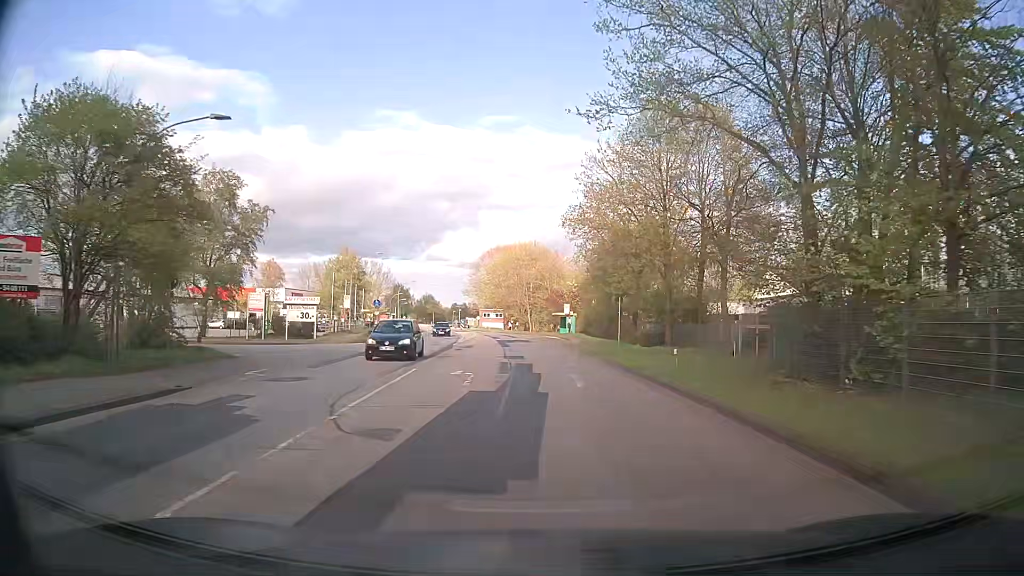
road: secondary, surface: asphalt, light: Day
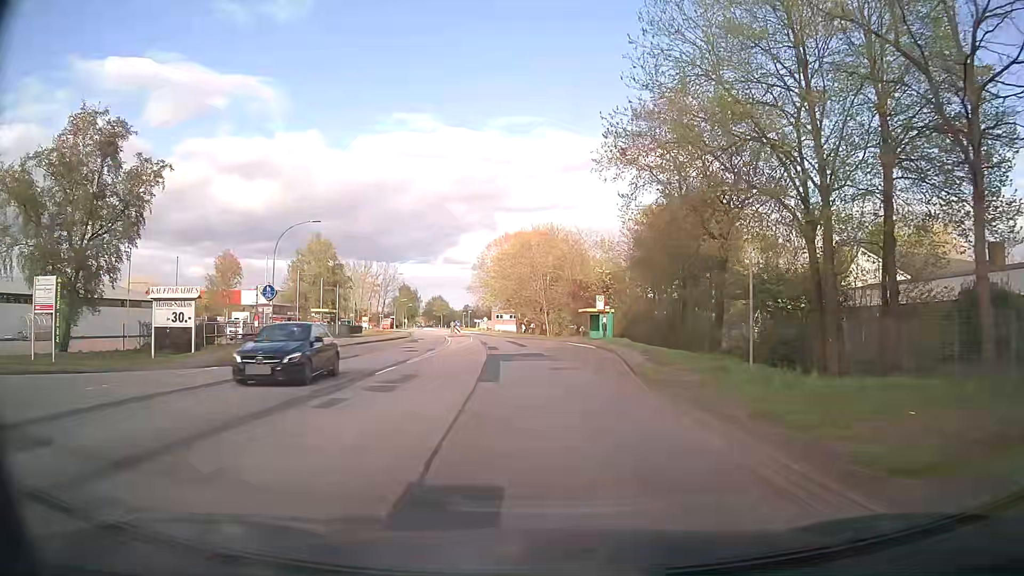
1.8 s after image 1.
(-0.5, +22.8) m; -2°
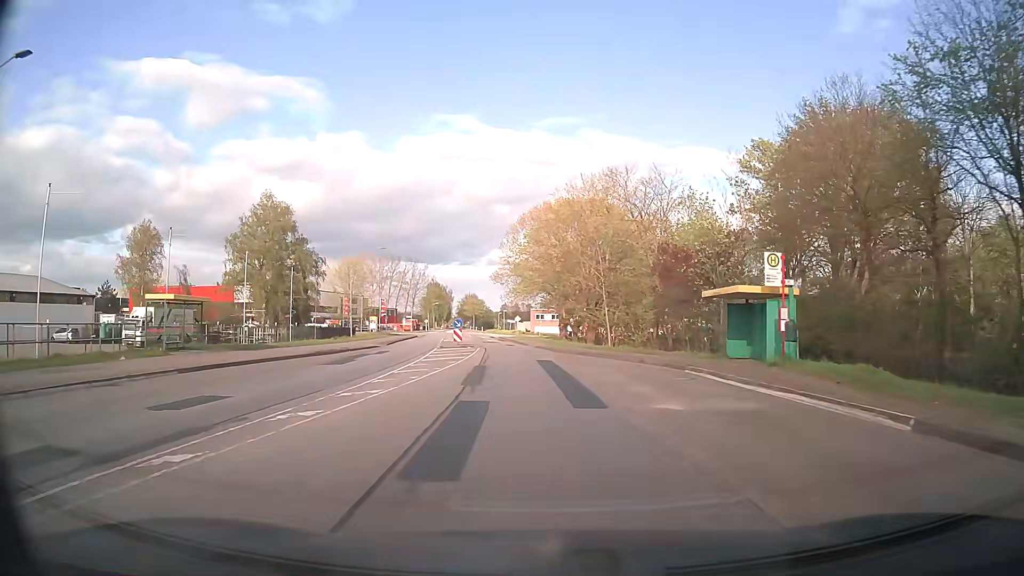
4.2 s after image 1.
(-1.1, +30.4) m; -4°
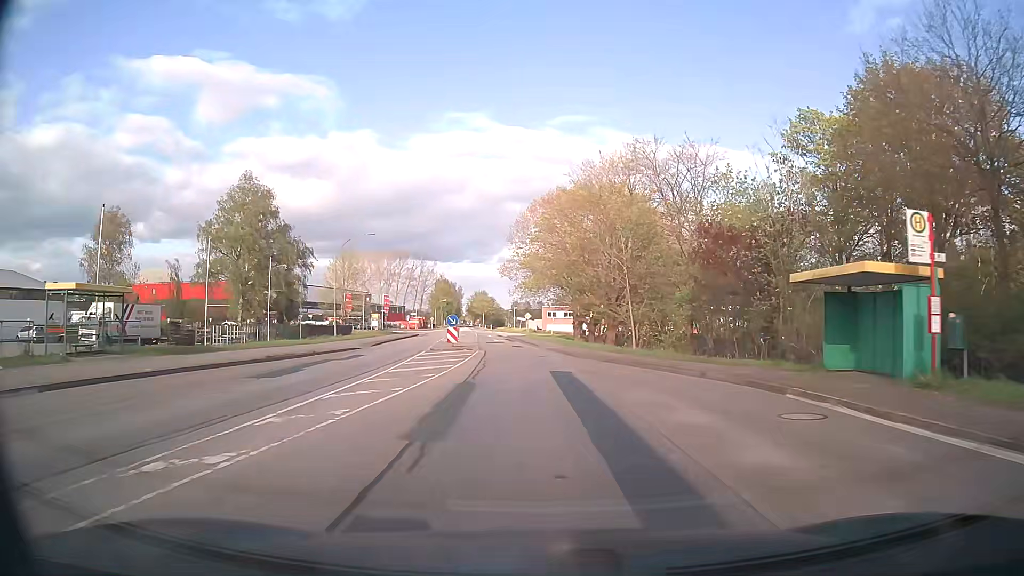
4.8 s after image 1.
(0.0, +7.6) m; -1°
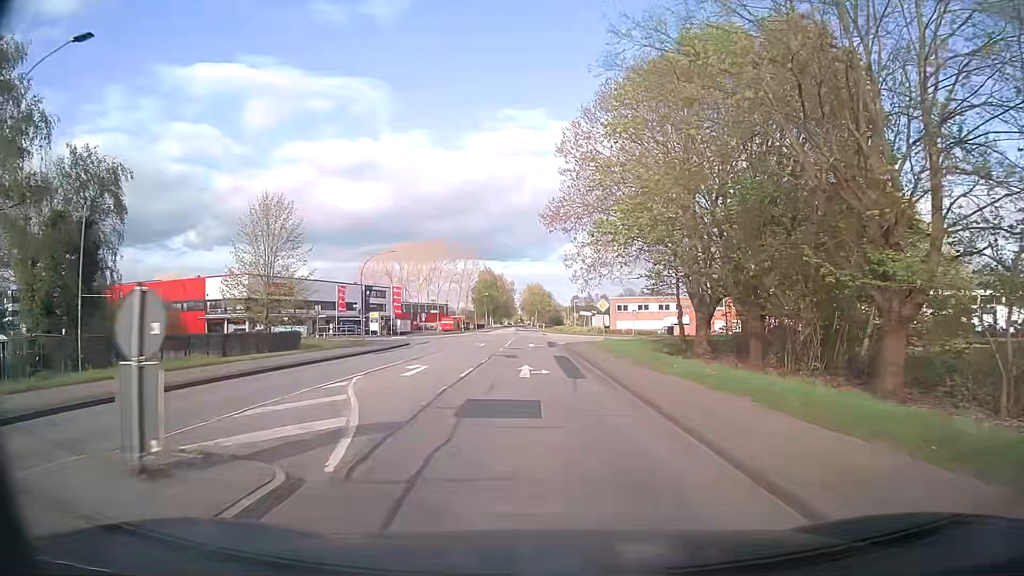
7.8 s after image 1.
(-1.5, +38.1) m; -5°
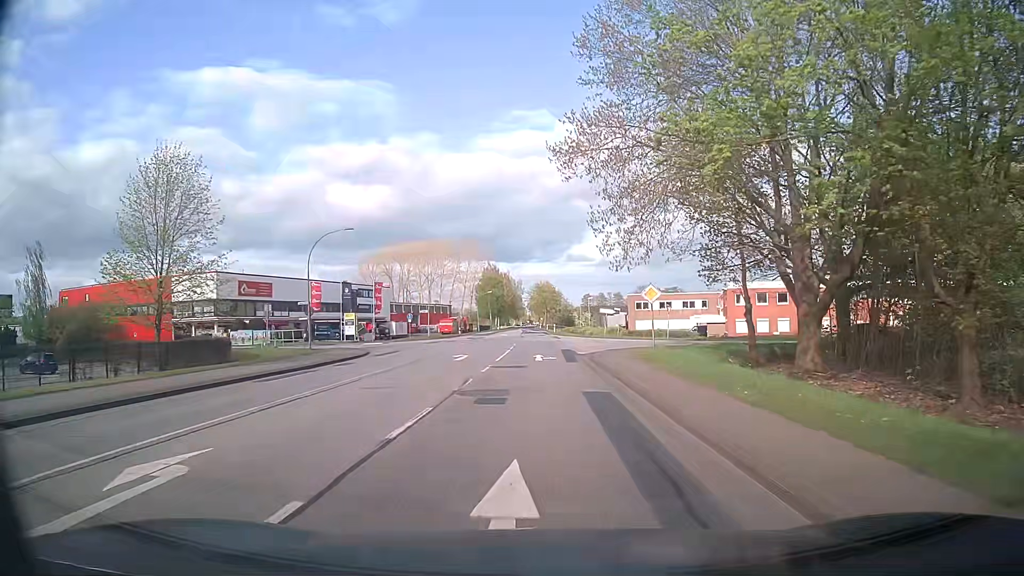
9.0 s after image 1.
(-0.2, +15.3) m; -1°
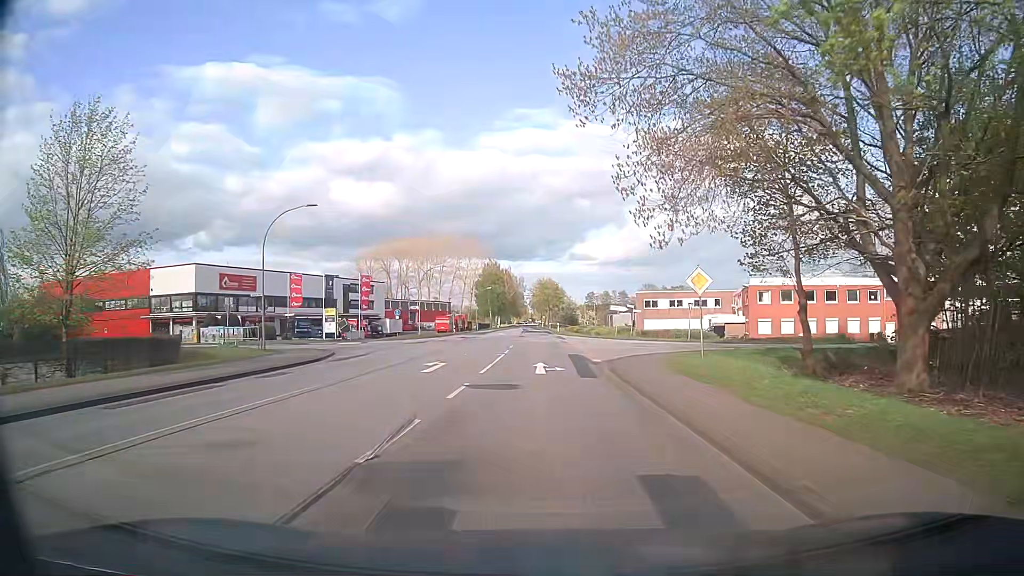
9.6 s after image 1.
(-0.1, +7.6) m; 0°
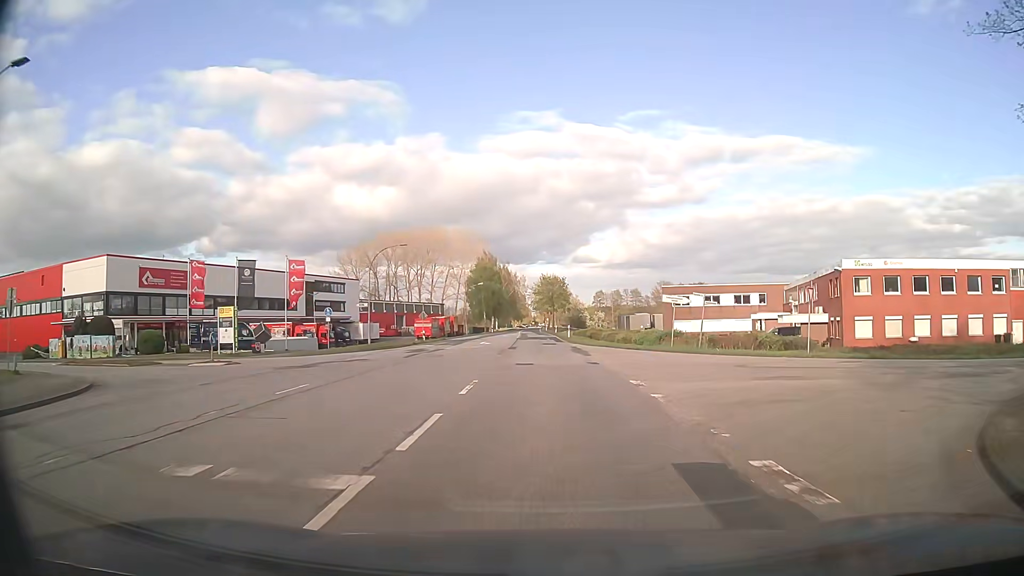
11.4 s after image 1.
(-0.2, +23.0) m; -1°
(0, +10) (0, +20) (0, +30) (0, +40) (0, +50) (0, +60) (0, +70) (-1, +80) (-1, +90) (-1, +100) m
